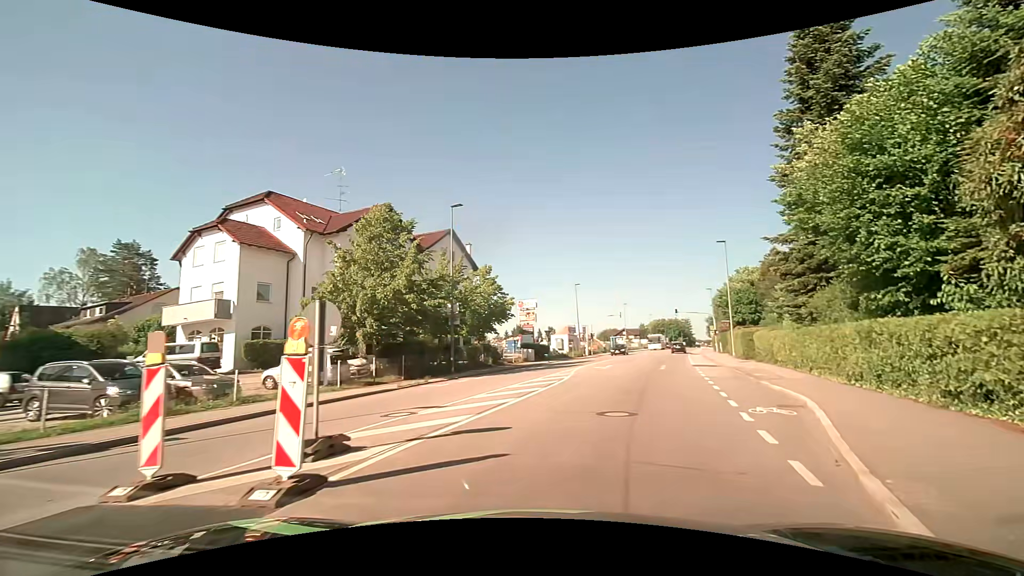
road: tertiary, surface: asphalt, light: Day
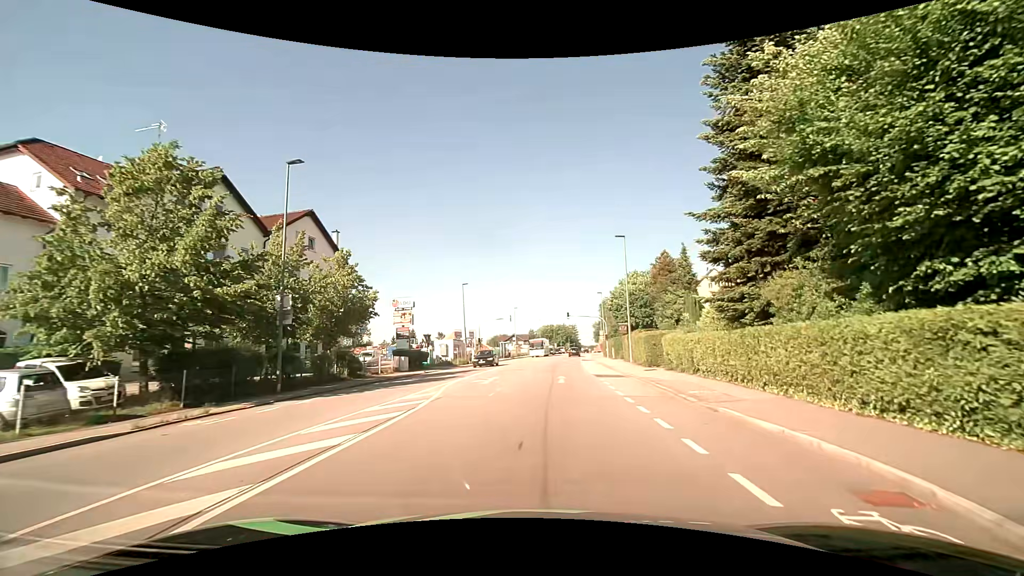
(+1.0, +7.1) m; +13°
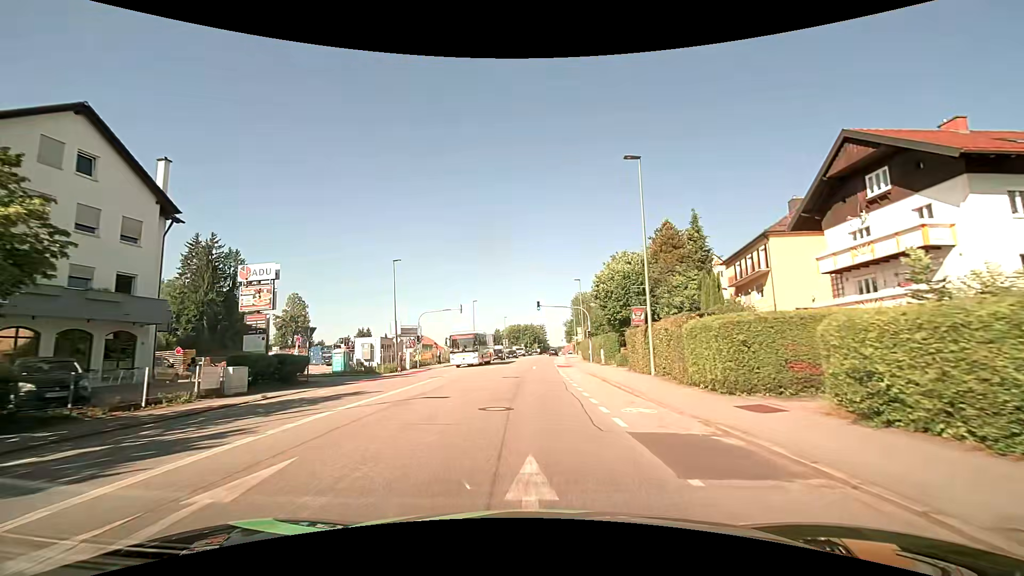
(+0.9, +17.9) m; +4°
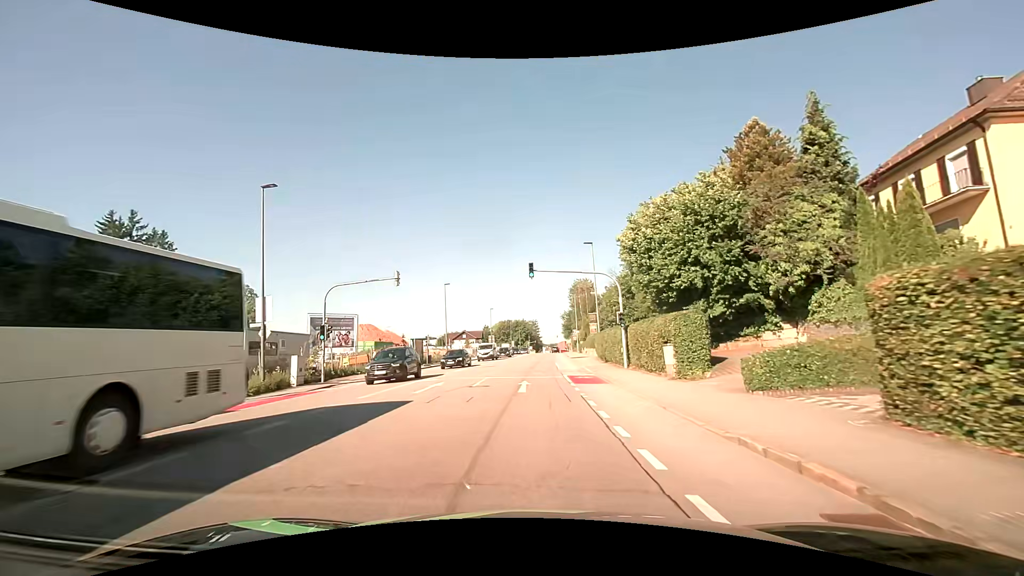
(+0.1, +21.6) m; +1°
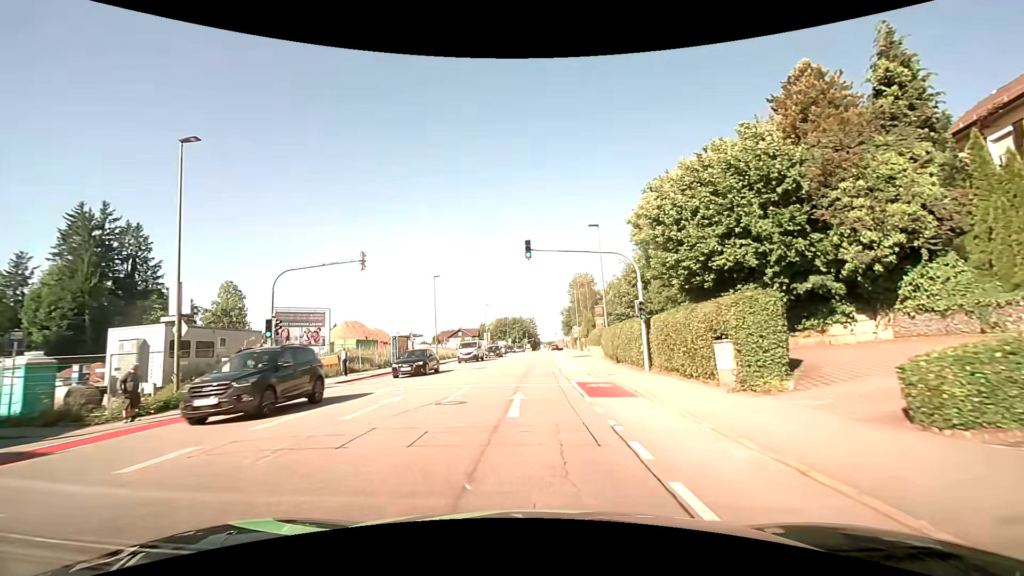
(0.0, +5.7) m; 0°
(0, +10) (0, +20) (+1, +30) (+1, +40) (+2, +50) (+2, +60) (+3, +70) (+3, +80) (+4, +90) (+4, +100) m
